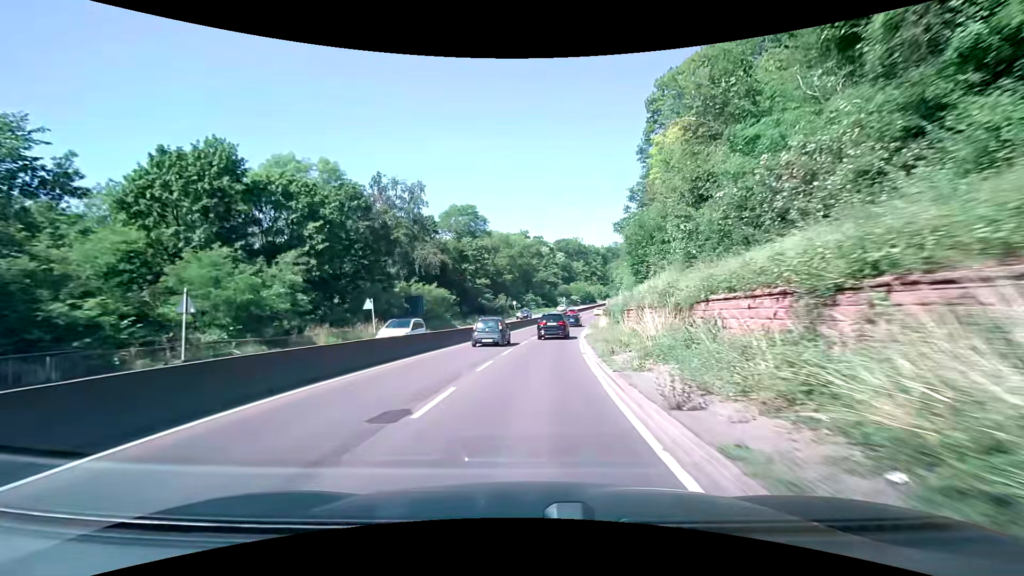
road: trunk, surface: asphalt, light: Day
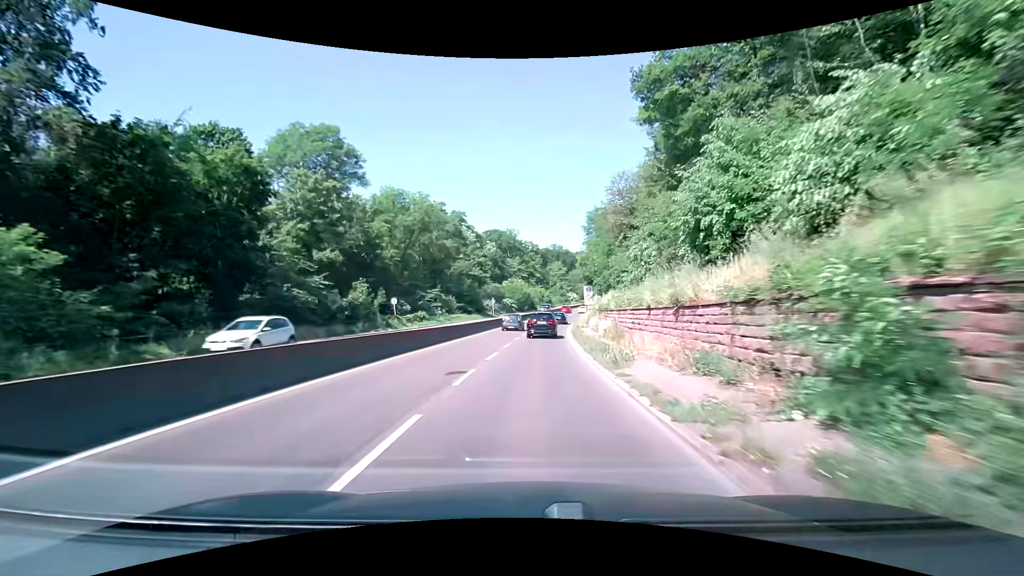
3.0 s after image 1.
(+3.2, +45.9) m; +7°
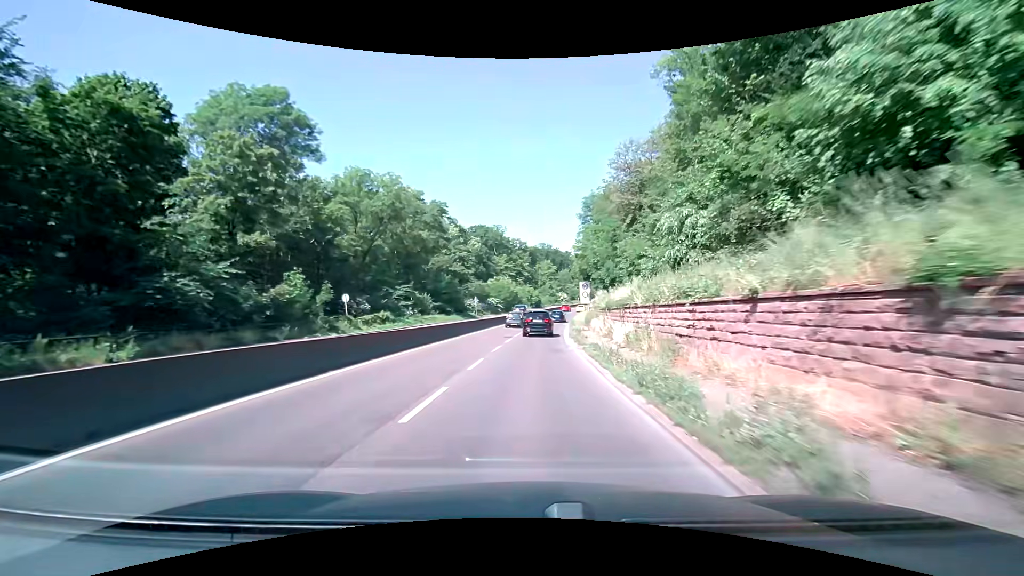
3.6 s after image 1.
(+0.2, +9.7) m; +2°
(0, +10) (0, +20) (+1, +30) (+1, +40) (+2, +50) (+3, +60) (+5, +70) (+6, +80) (+8, +90) (+10, +99) m
